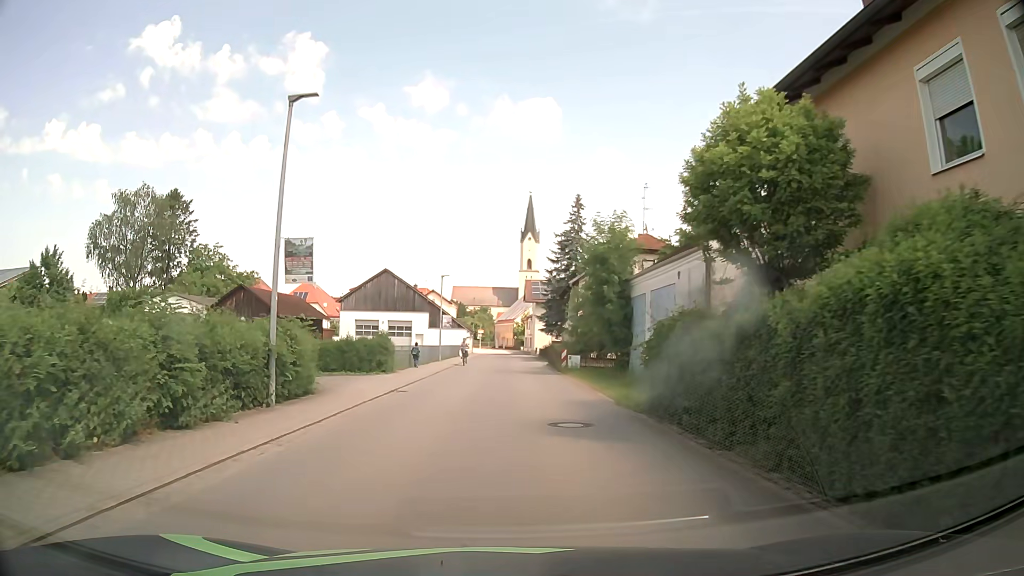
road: secondary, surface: asphalt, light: Day
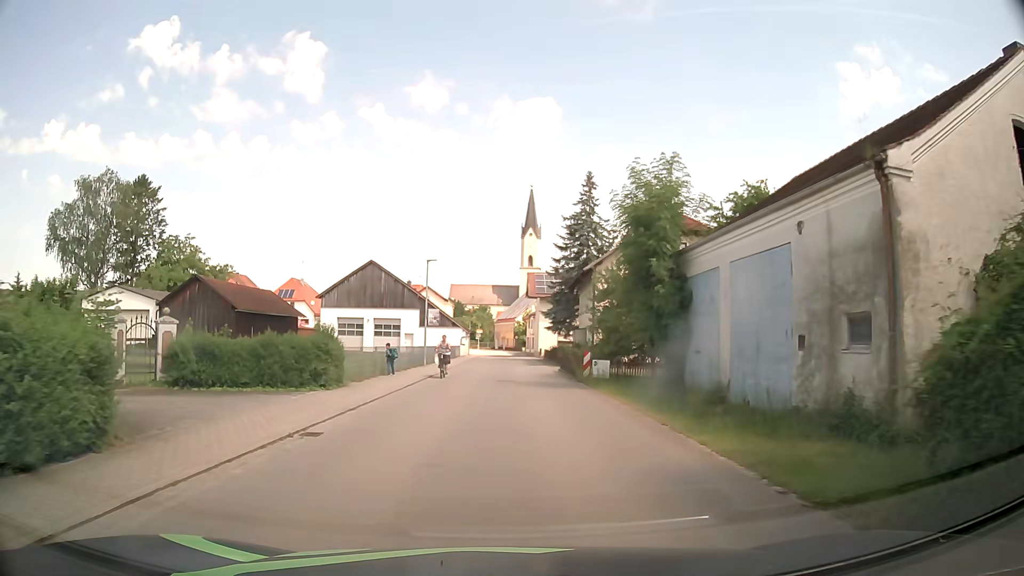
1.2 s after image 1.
(0.0, +9.0) m; 0°
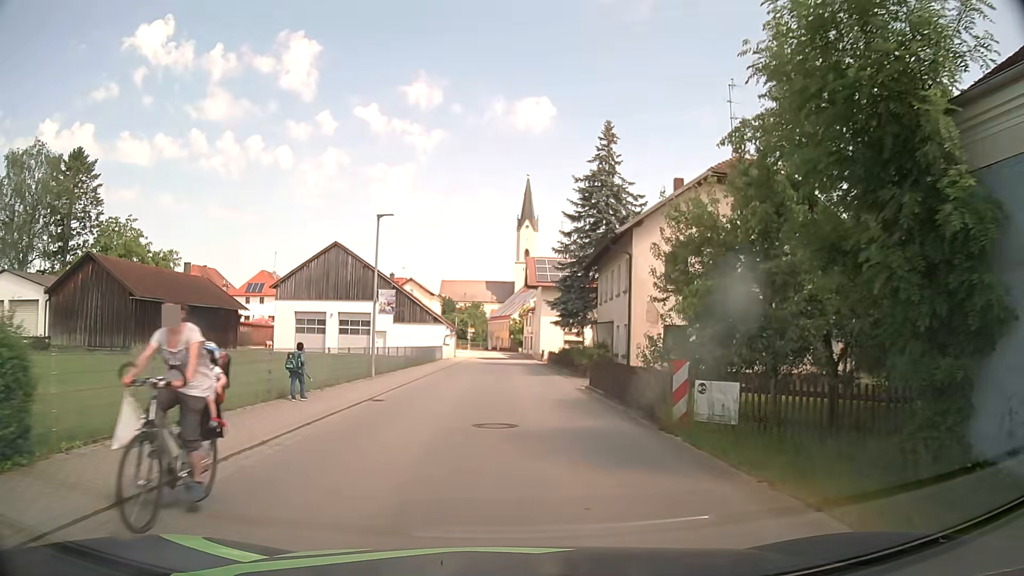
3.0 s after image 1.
(+0.1, +13.5) m; +1°
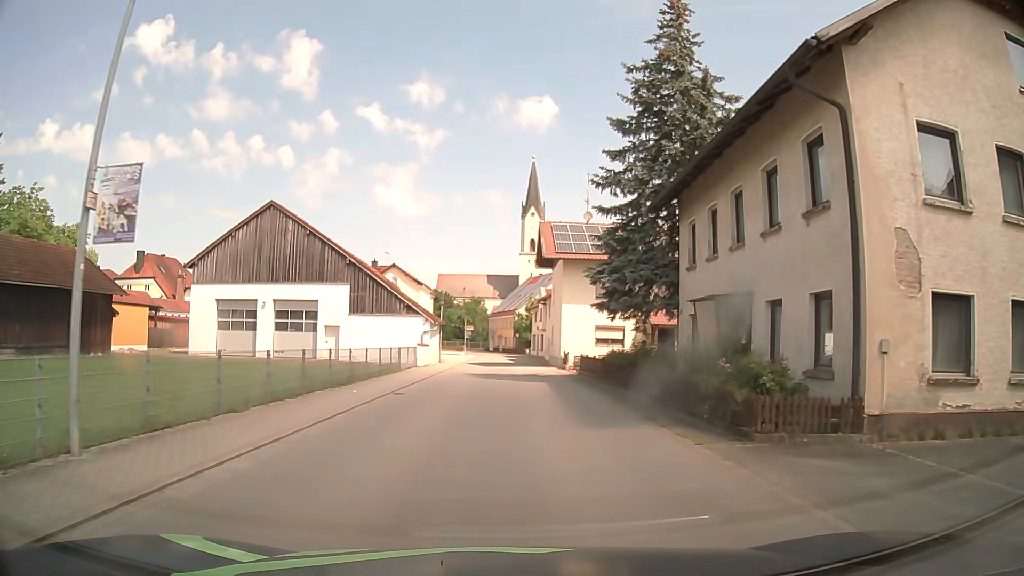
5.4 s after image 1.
(-0.1, +18.1) m; -1°
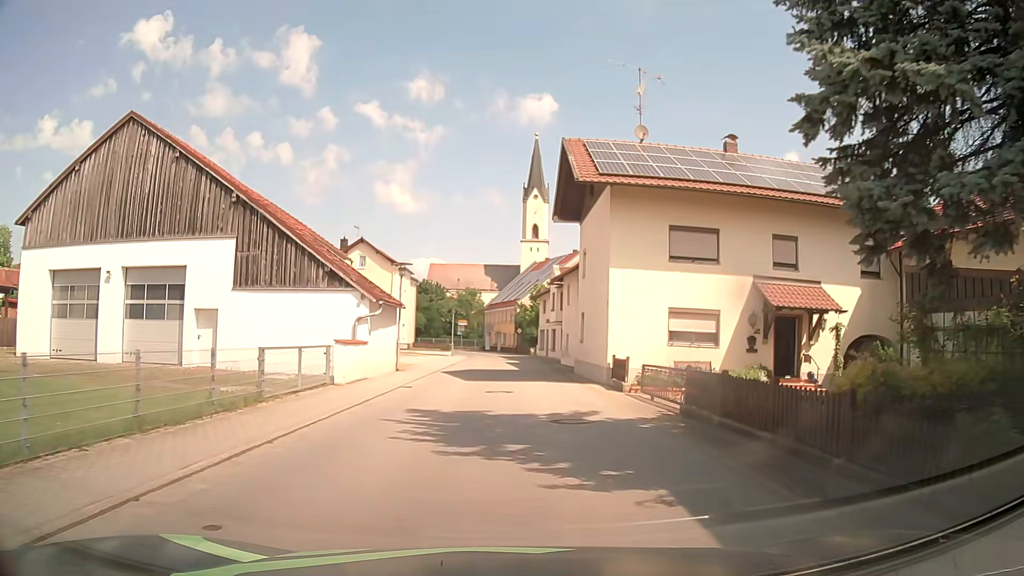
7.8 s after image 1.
(+0.1, +18.0) m; 0°
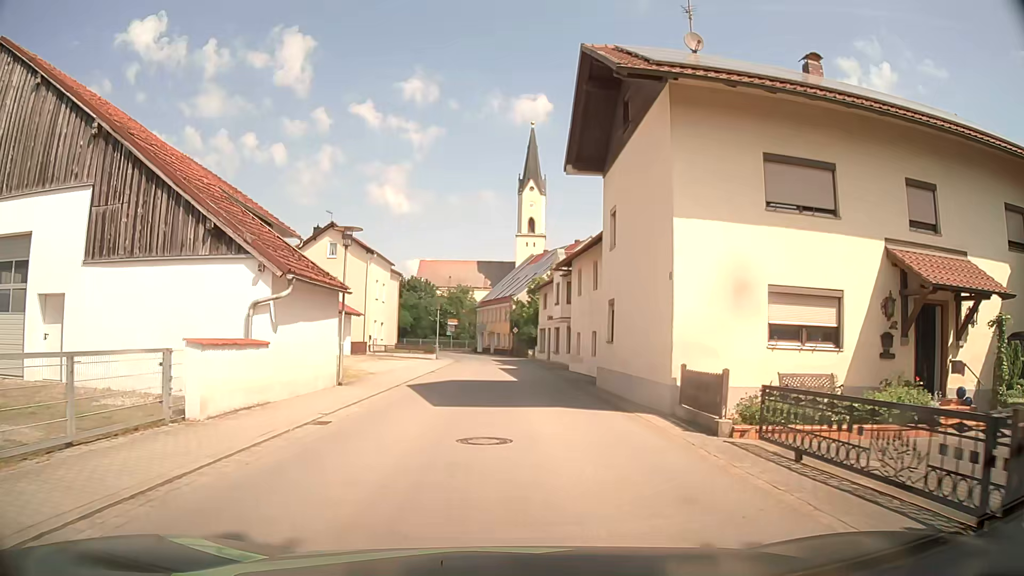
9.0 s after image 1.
(0.0, +9.0) m; 0°
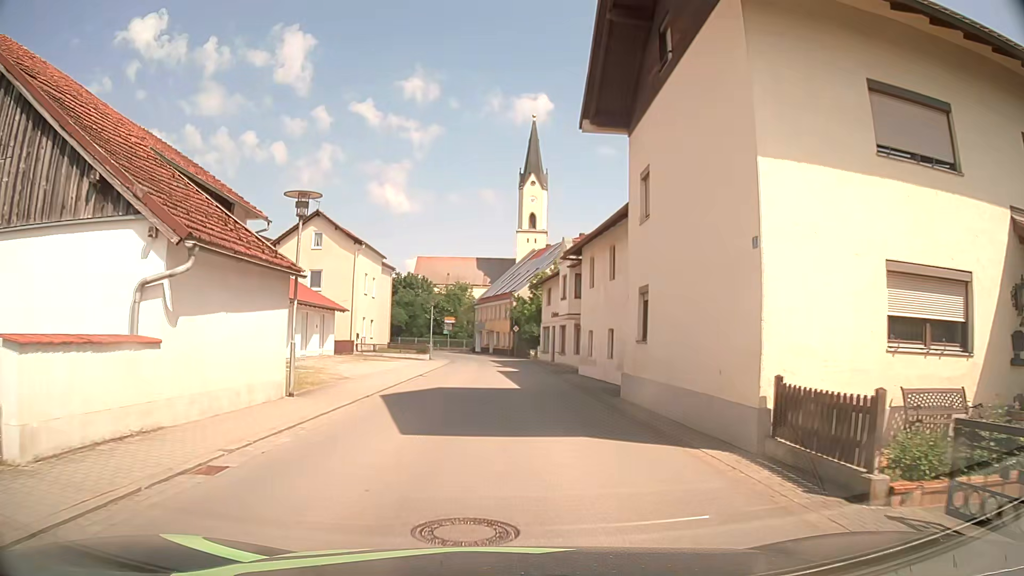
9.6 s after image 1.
(0.0, +4.5) m; 0°
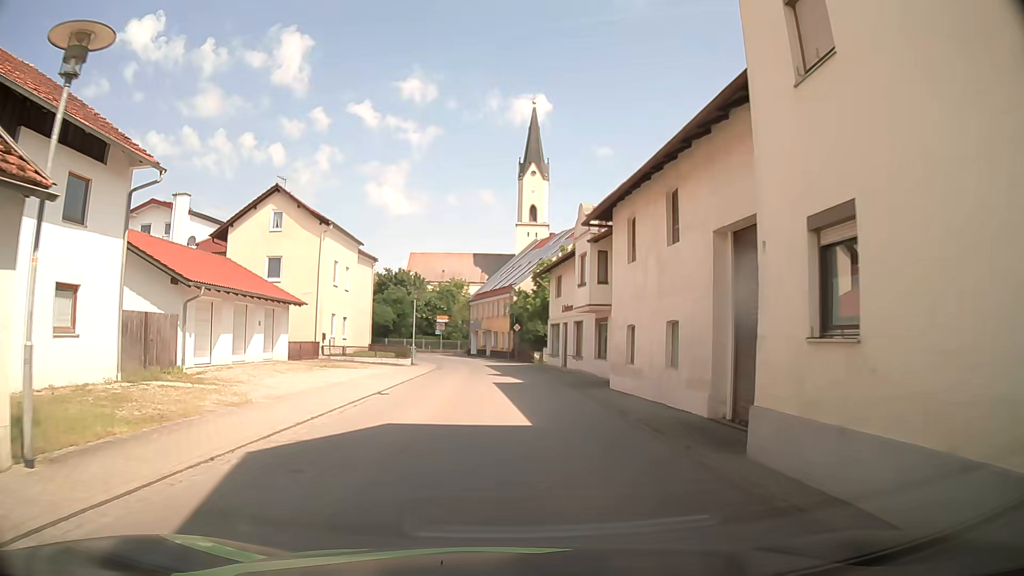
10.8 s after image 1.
(-0.1, +9.0) m; -2°
